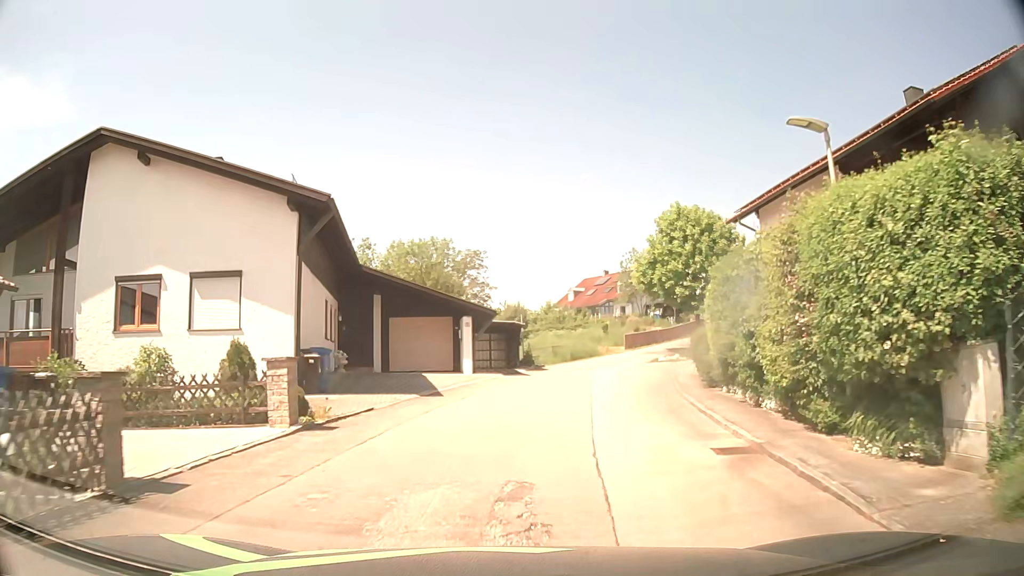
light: Day
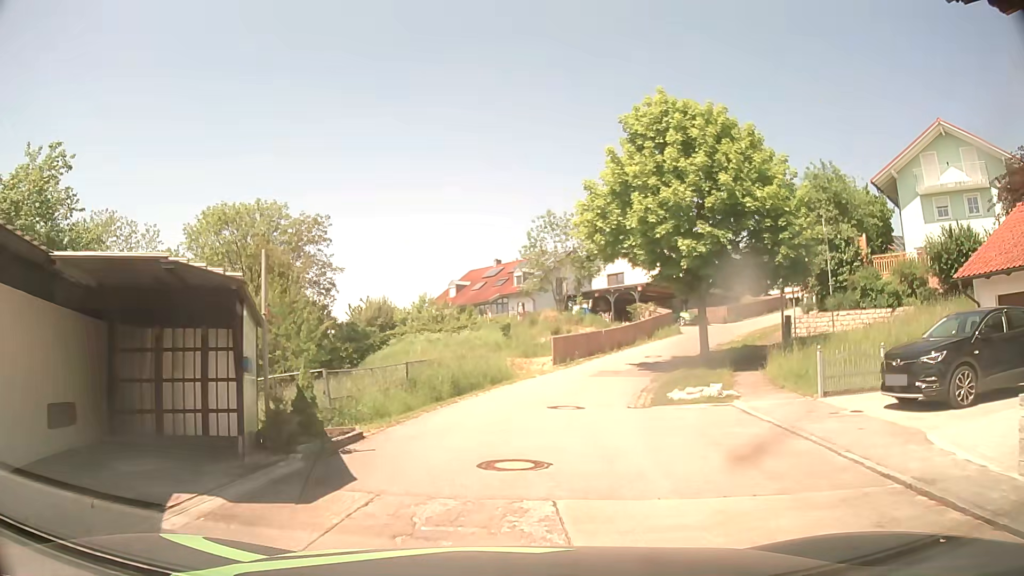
(+1.8, +22.2) m; +10°
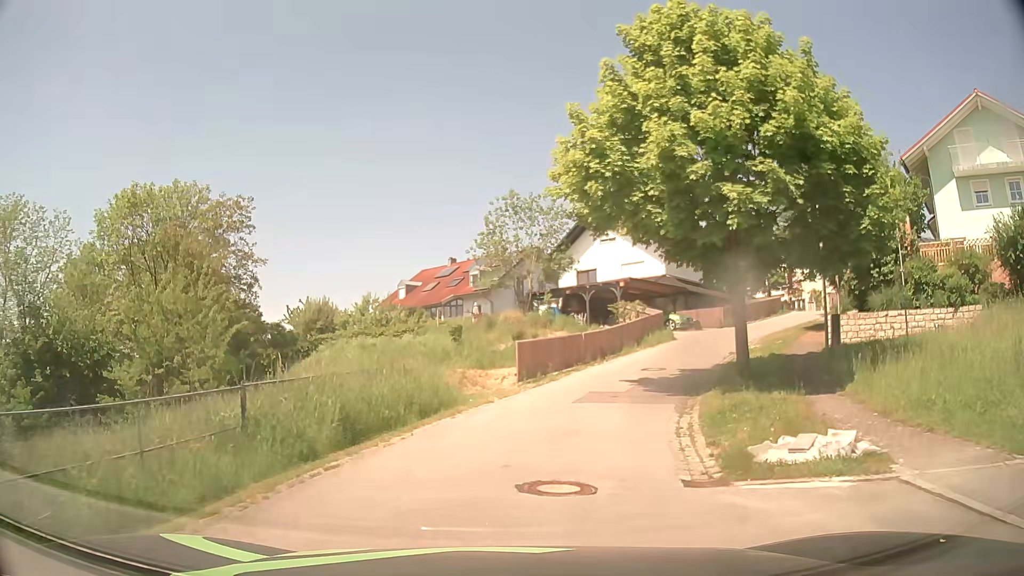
(+0.2, +7.7) m; +3°
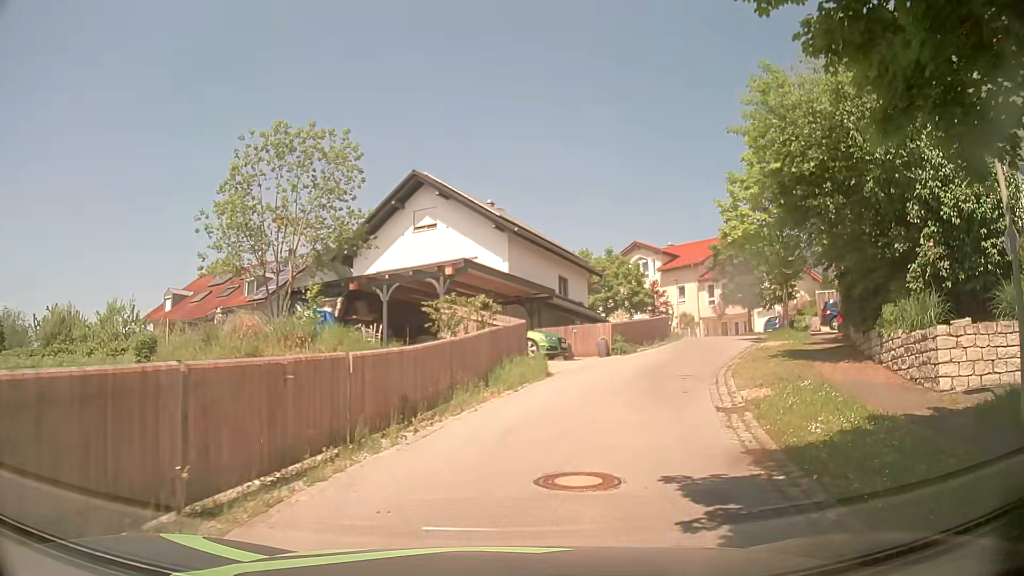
(+1.7, +15.2) m; +15°
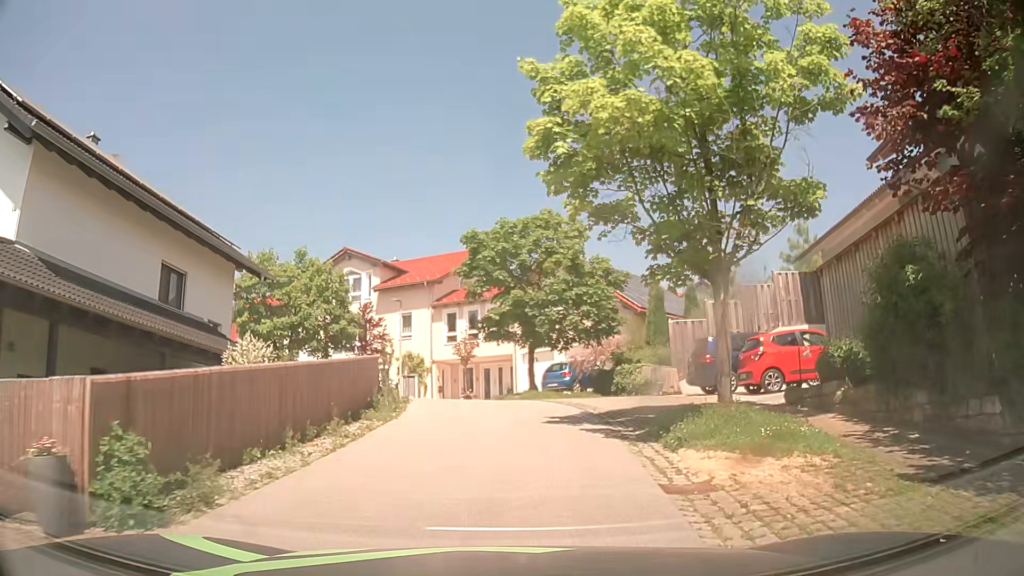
(+4.2, +18.5) m; +23°
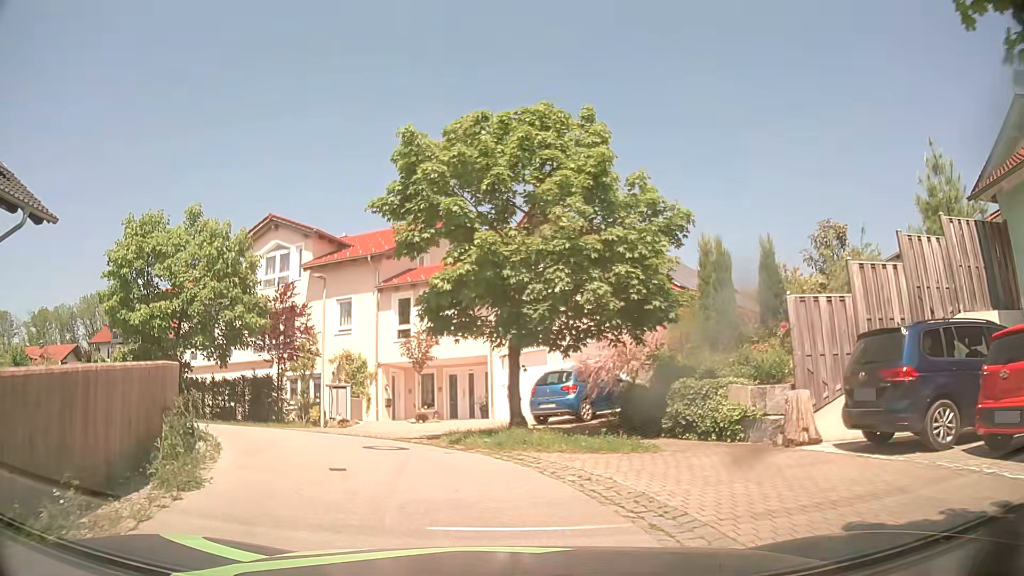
(+0.5, +10.8) m; +2°
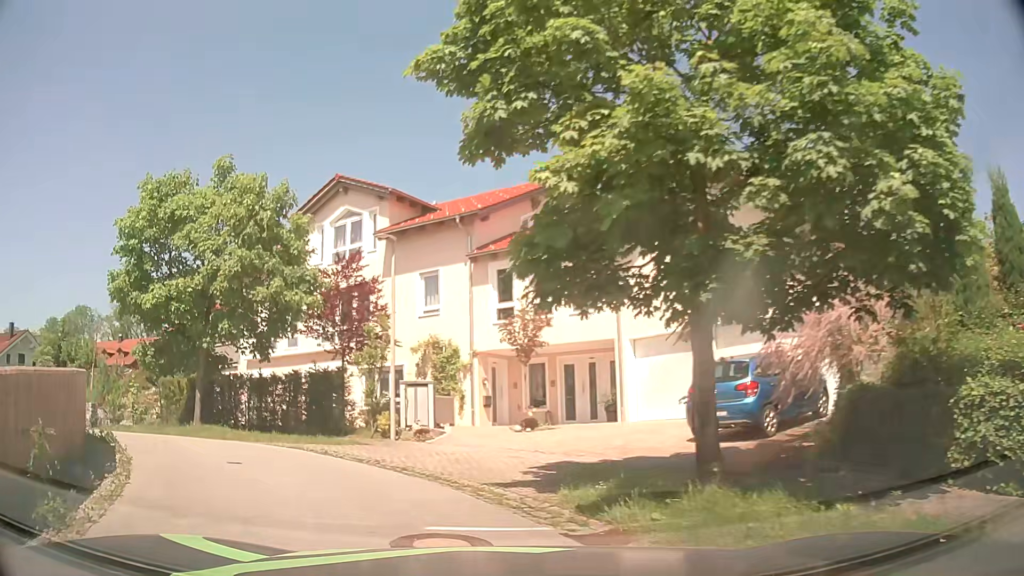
(-0.3, +6.1) m; -9°
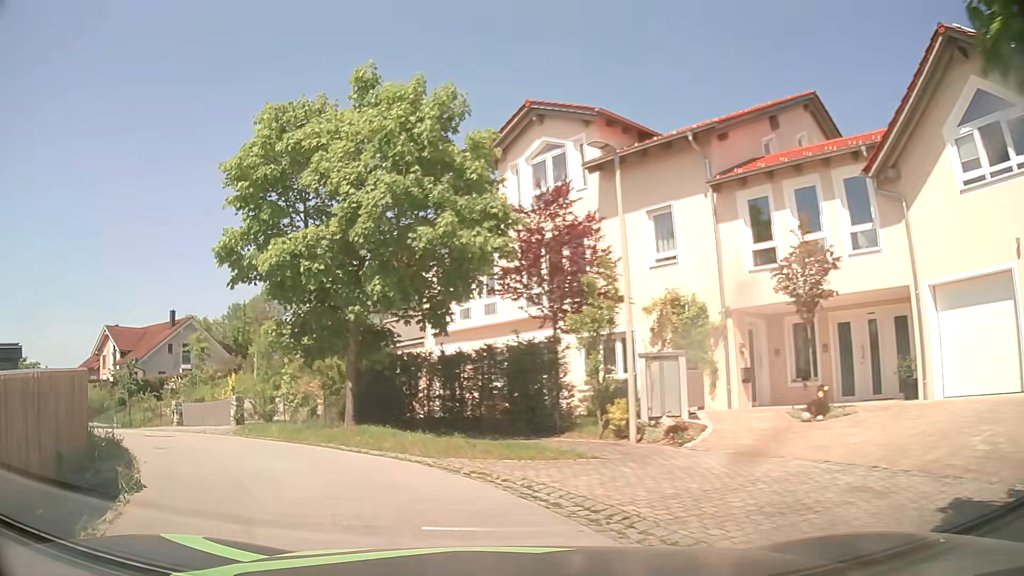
(-0.8, +5.6) m; -18°
